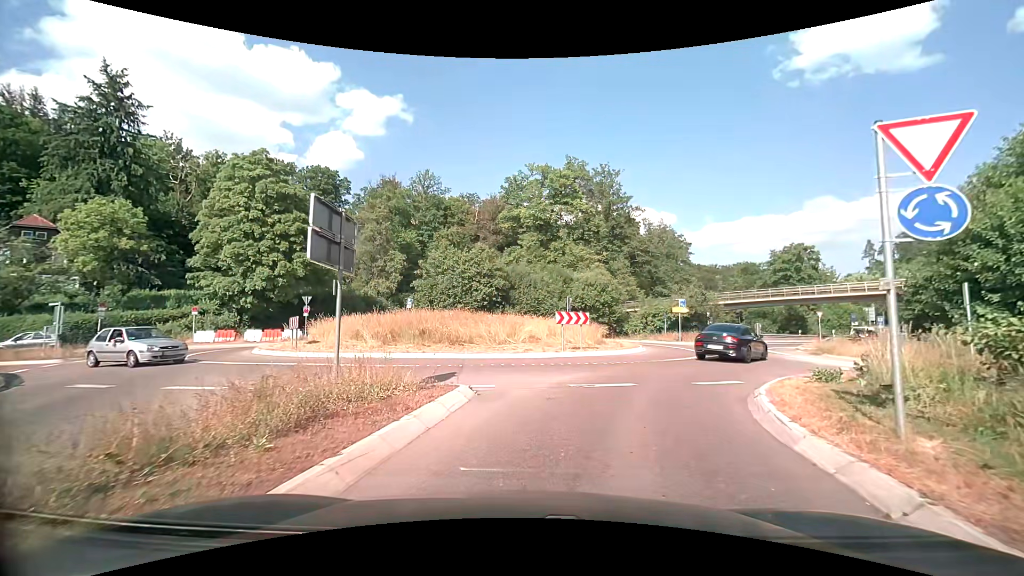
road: secondary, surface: asphalt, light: Day
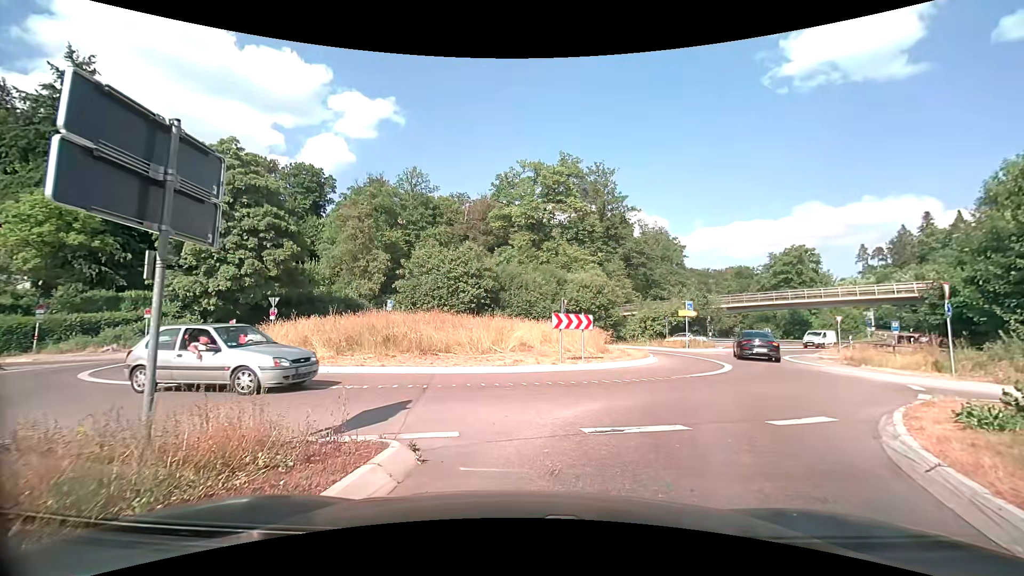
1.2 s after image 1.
(0.0, +3.7) m; +1°
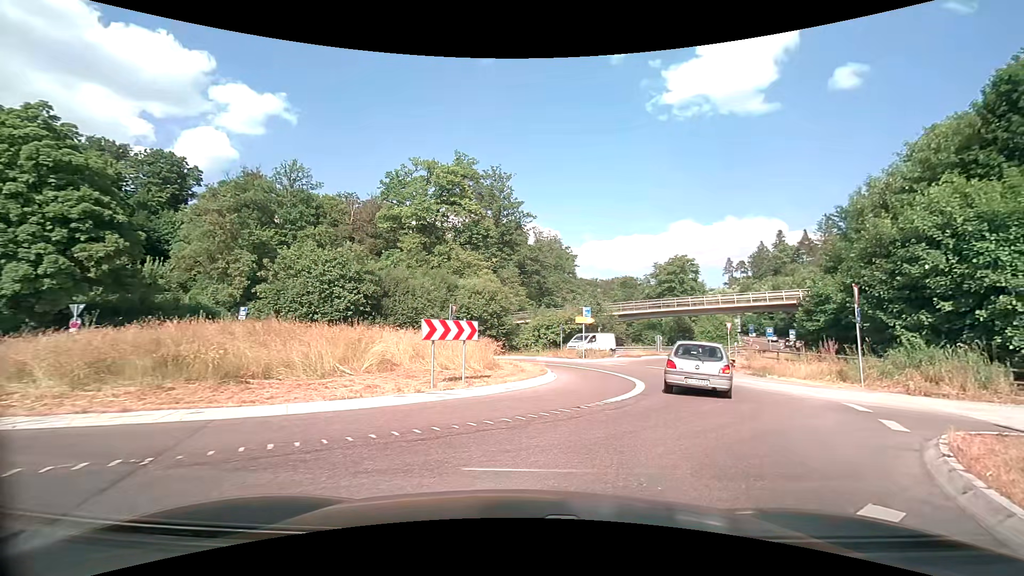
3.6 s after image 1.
(+0.4, +4.6) m; +12°
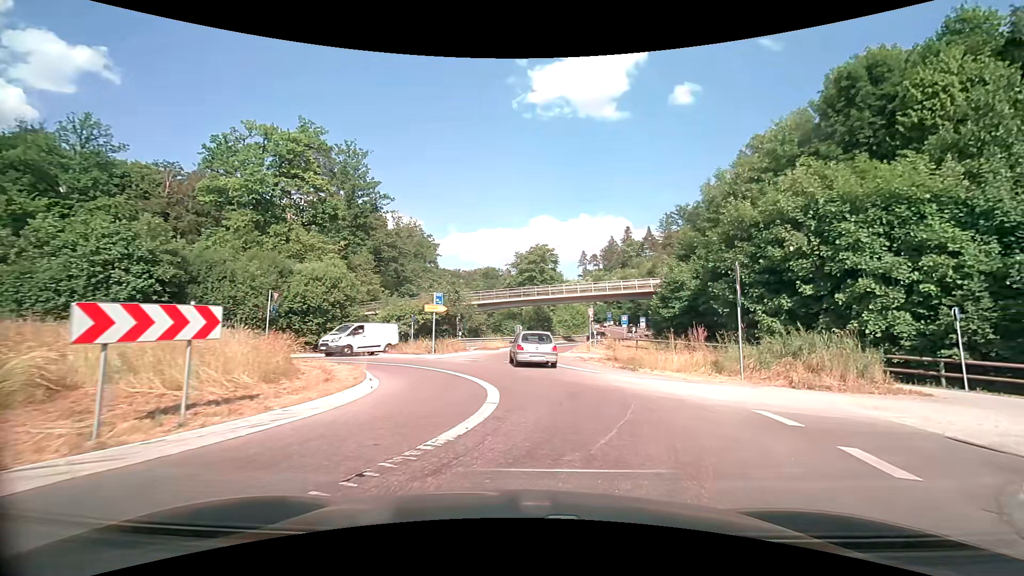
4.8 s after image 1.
(+0.7, +5.1) m; +15°
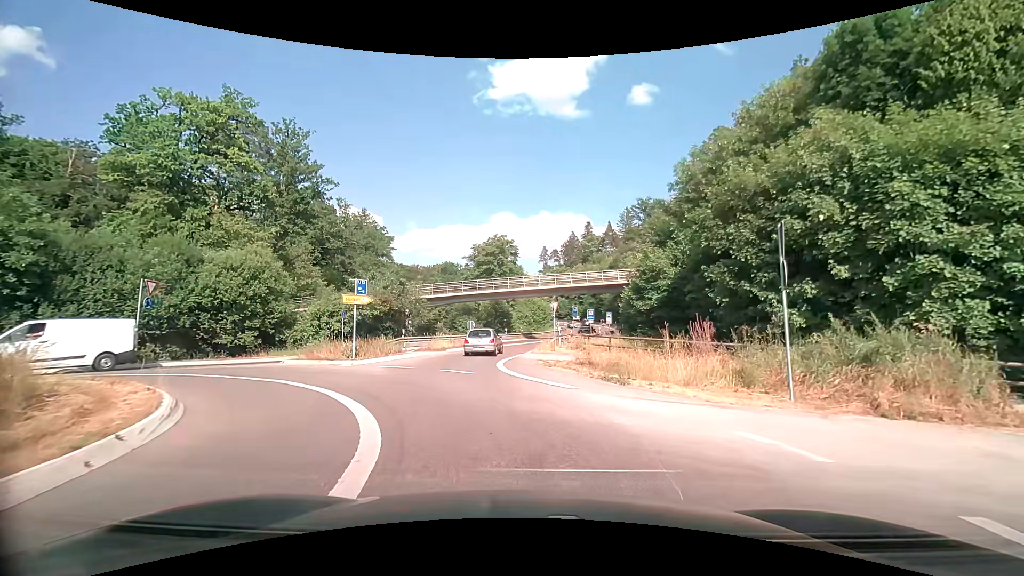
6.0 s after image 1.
(+0.4, +5.8) m; +6°
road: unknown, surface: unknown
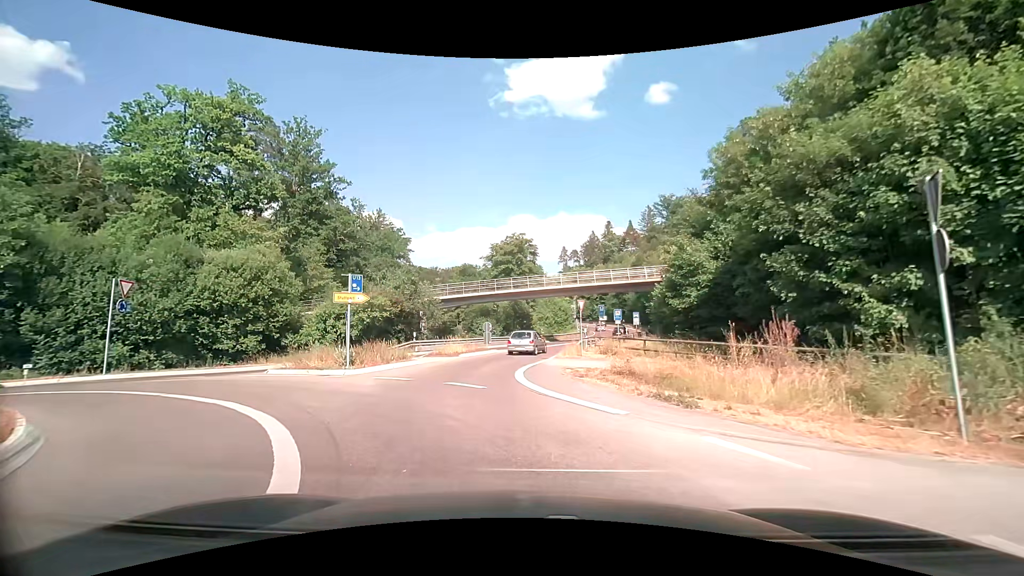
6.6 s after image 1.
(-0.1, +3.2) m; -2°
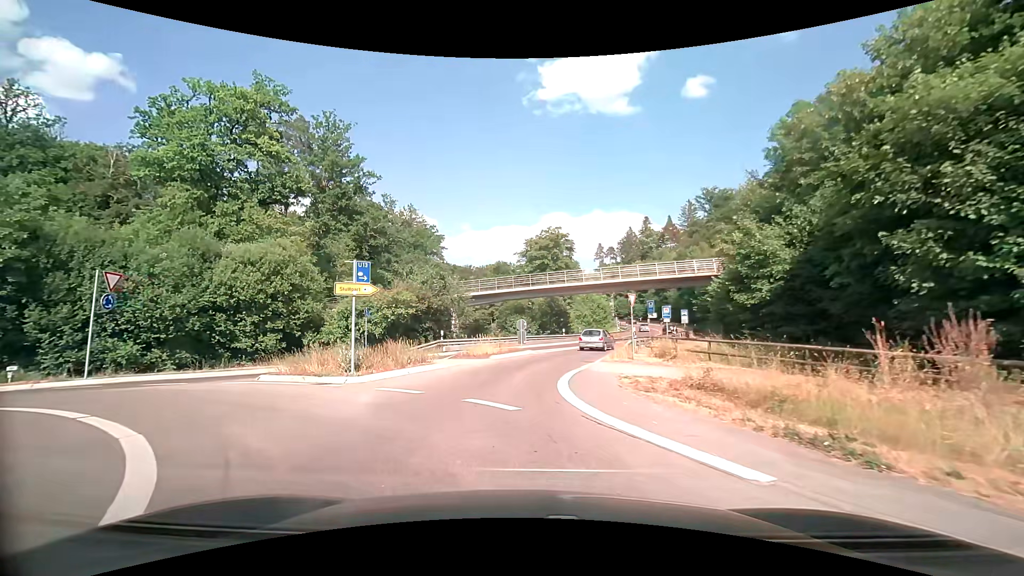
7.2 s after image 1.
(-0.1, +3.4) m; -4°
